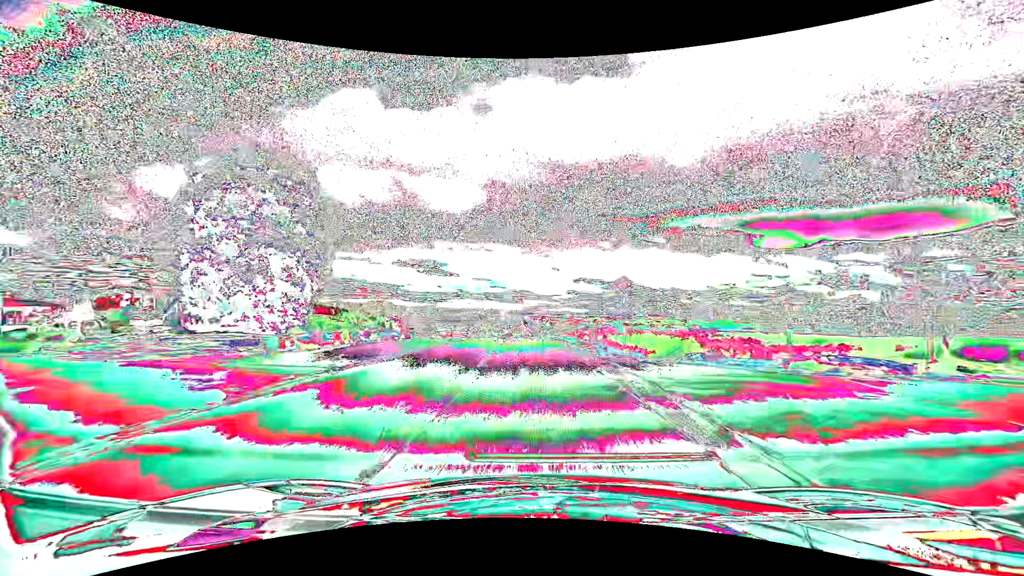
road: tertiary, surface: asphalt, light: Day
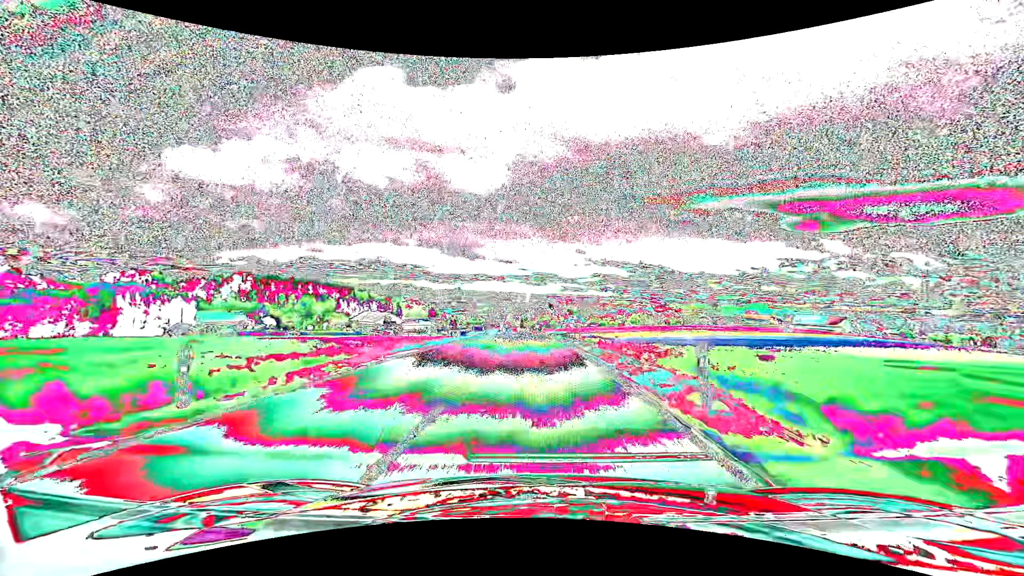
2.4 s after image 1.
(-1.4, +46.6) m; -3°
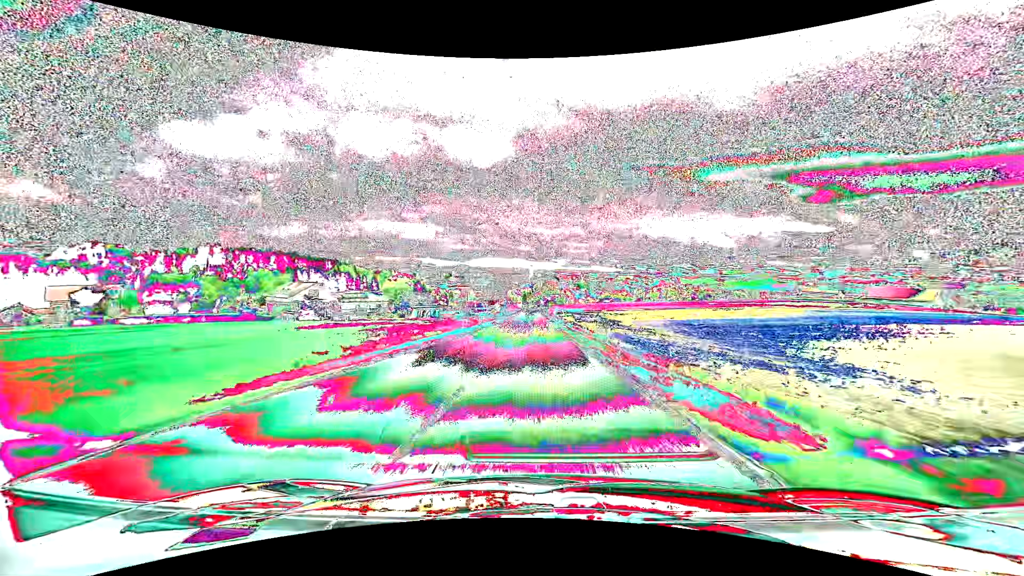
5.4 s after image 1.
(-0.8, +60.3) m; -1°
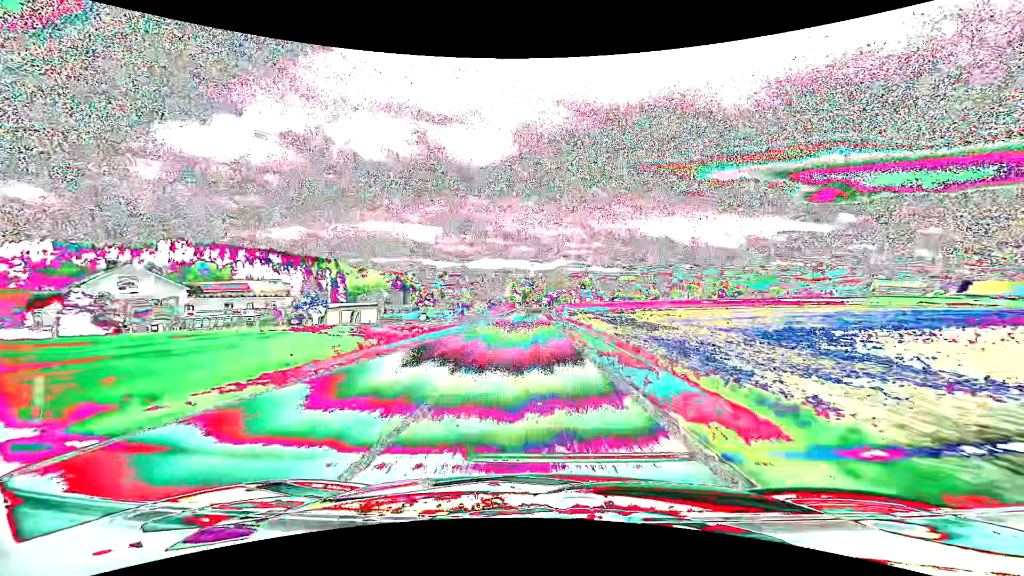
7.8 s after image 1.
(-0.2, +50.5) m; 0°
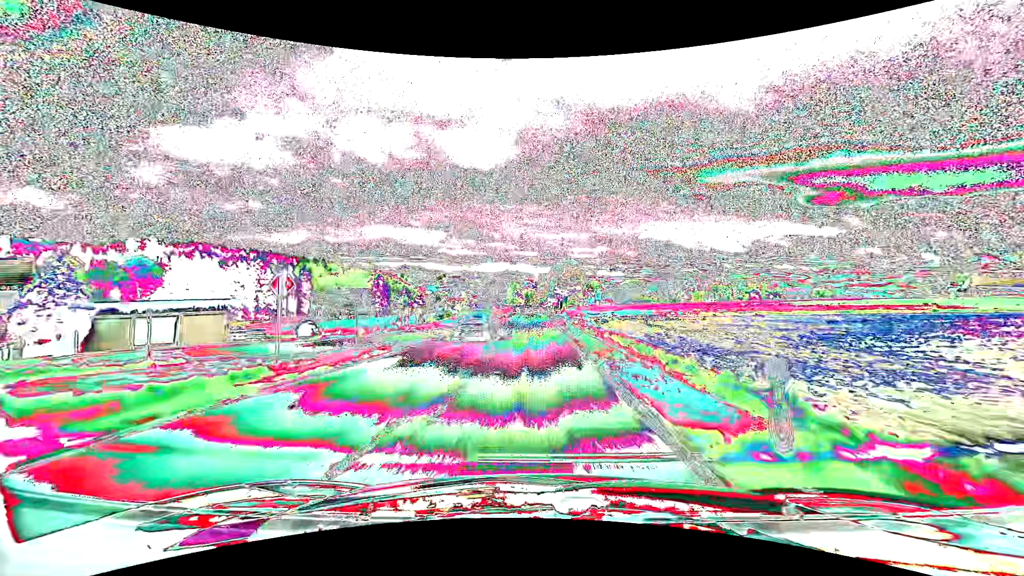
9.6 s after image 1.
(0.0, +38.7) m; 0°
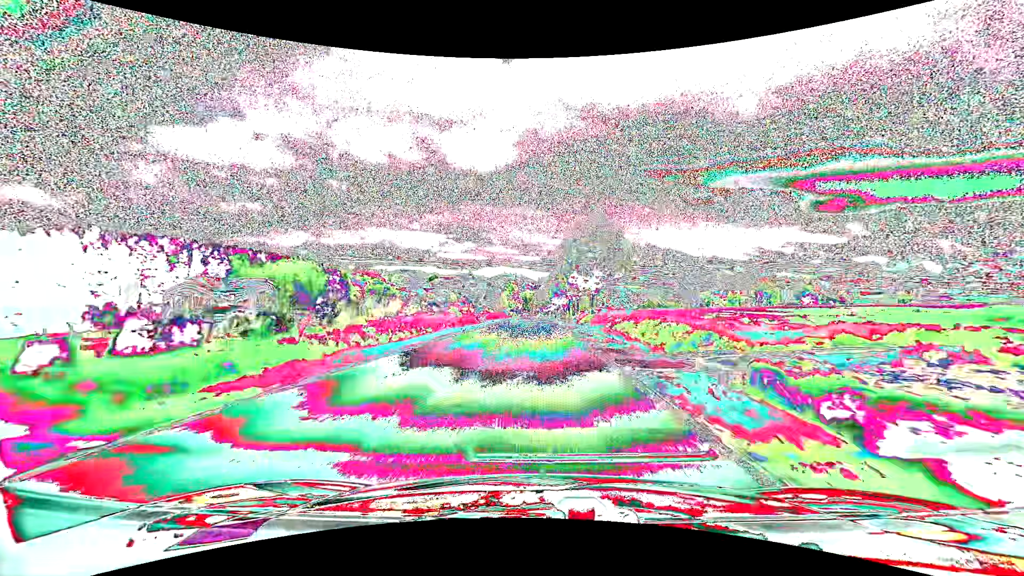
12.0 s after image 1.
(-0.2, +52.6) m; 0°
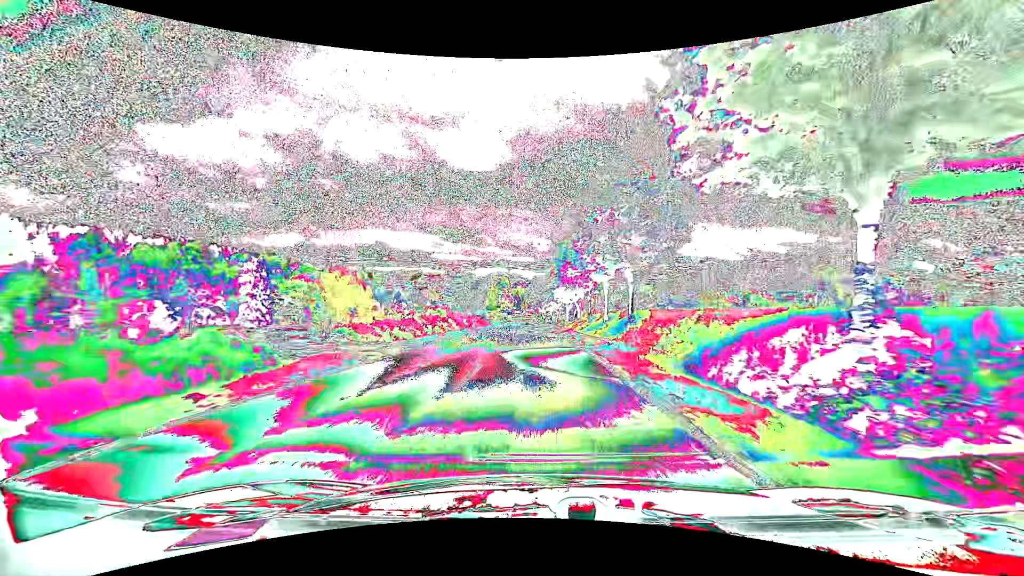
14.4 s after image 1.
(+0.2, +51.5) m; +1°
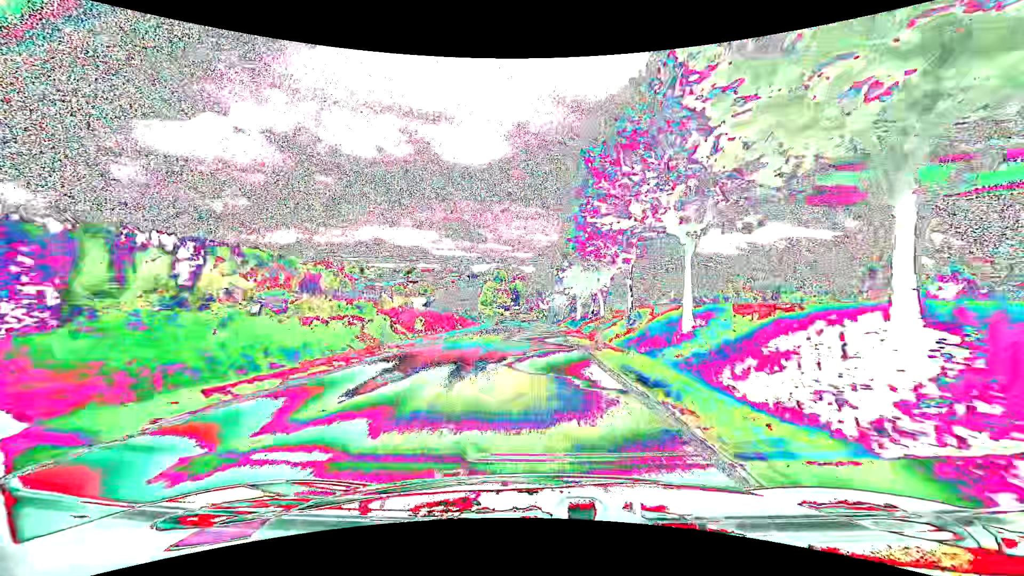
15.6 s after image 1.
(0.0, +25.0) m; 0°
(0, +10) (0, +20) (0, +30) (0, +40) (0, +50) (-1, +60) (-1, +70) (-1, +80) (-2, +90) (-3, +100) m
